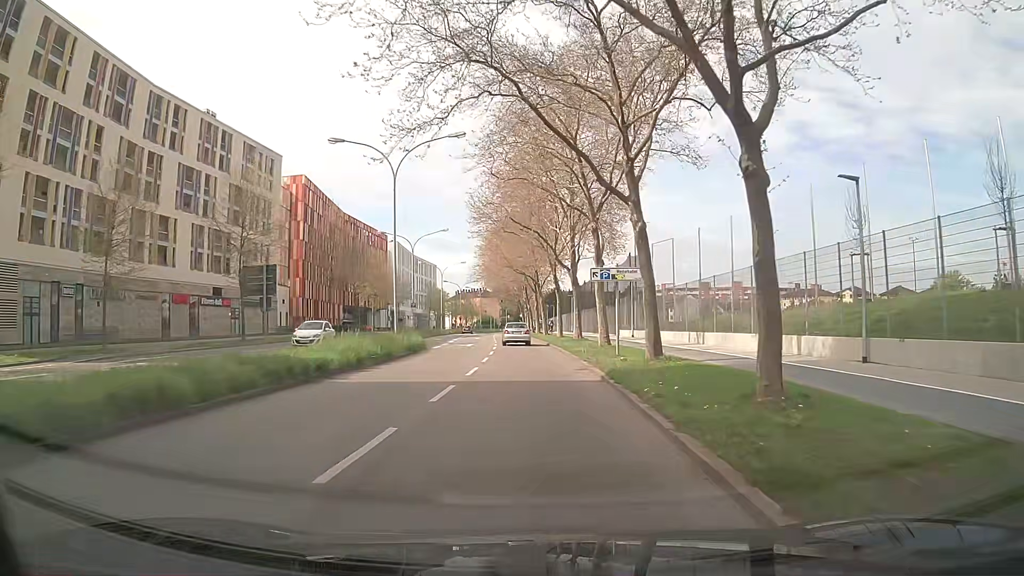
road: secondary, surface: asphalt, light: Day
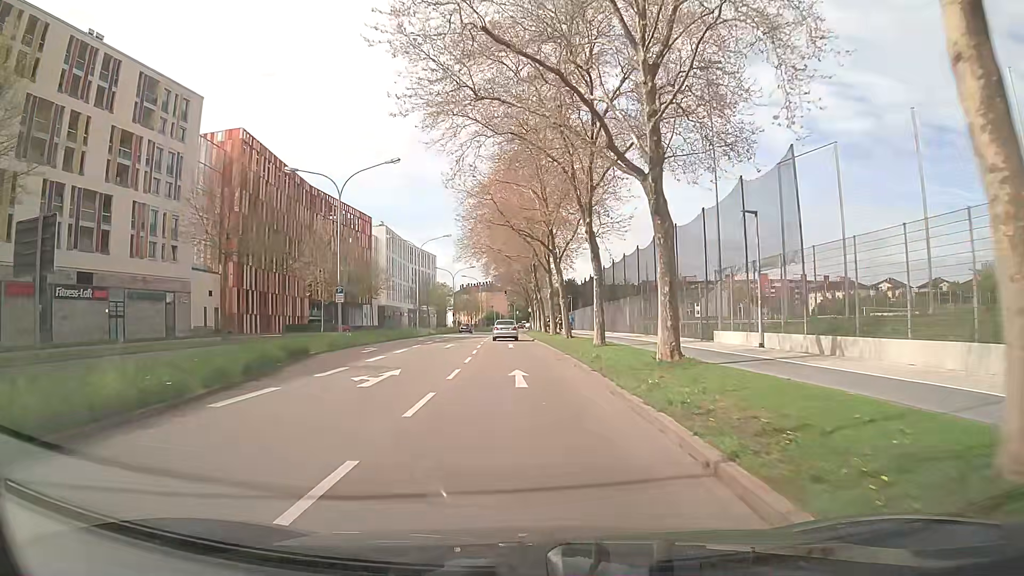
(+0.1, +26.6) m; 0°
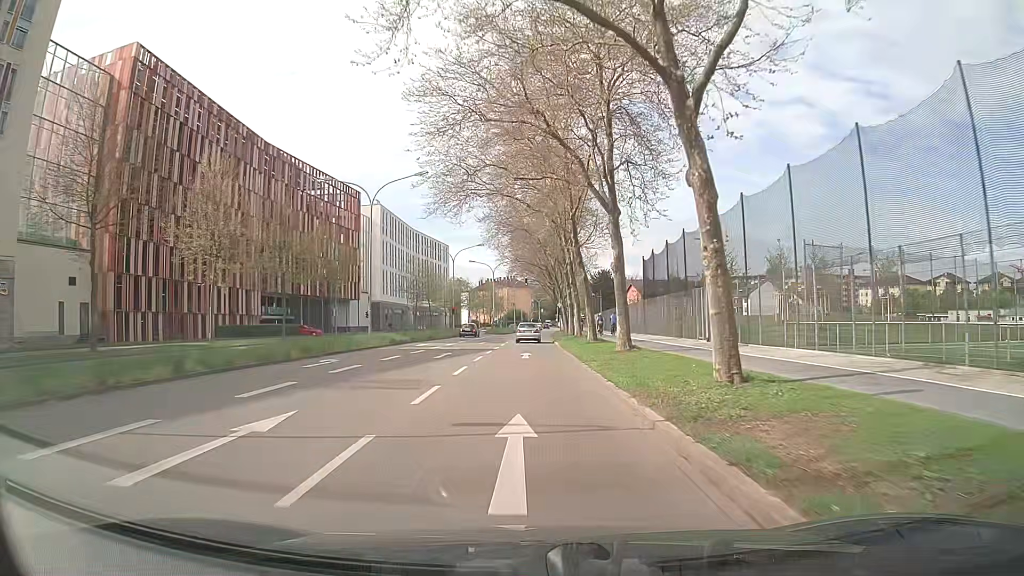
(-0.6, +28.9) m; -3°
(0, +10) (0, +20) (+1, +30) (+1, +40) (+1, +50) (+2, +60) (+2, +70) (+3, +80) (+3, +90) (+4, +100) m
